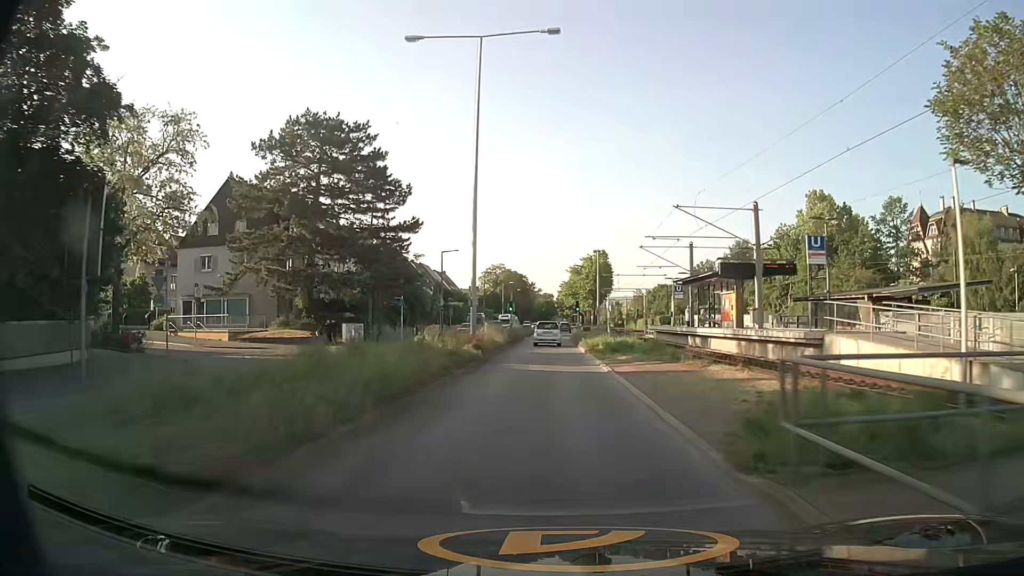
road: secondary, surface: asphalt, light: Day
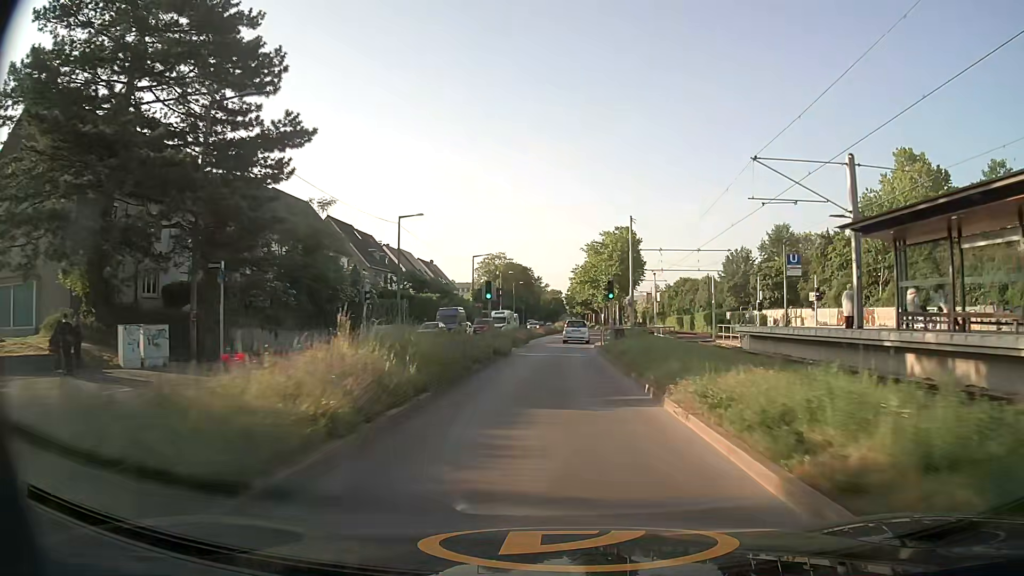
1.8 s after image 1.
(-0.1, +26.4) m; 0°
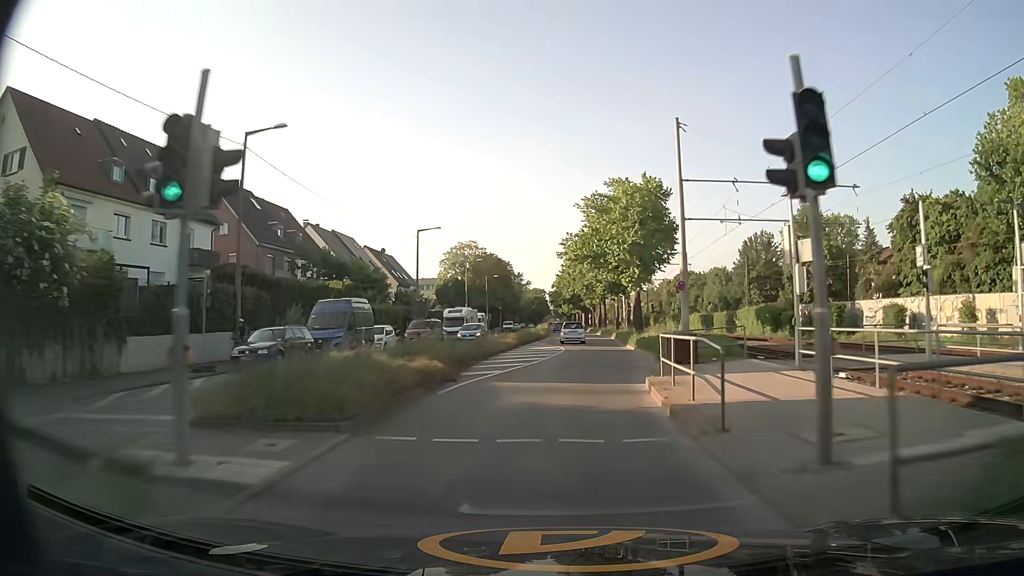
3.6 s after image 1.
(+0.2, +26.4) m; +1°
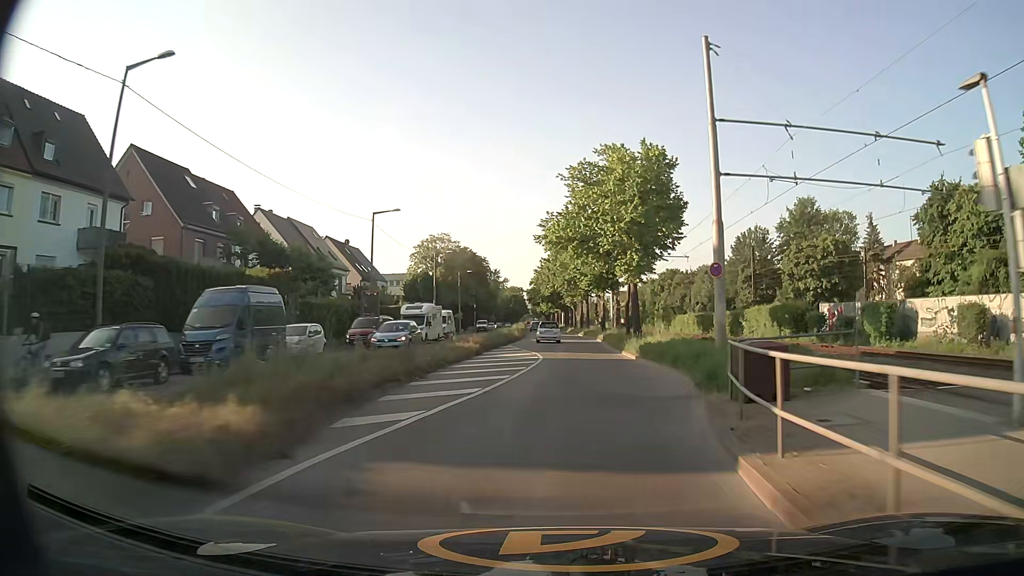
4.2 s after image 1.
(+0.2, +8.8) m; +3°
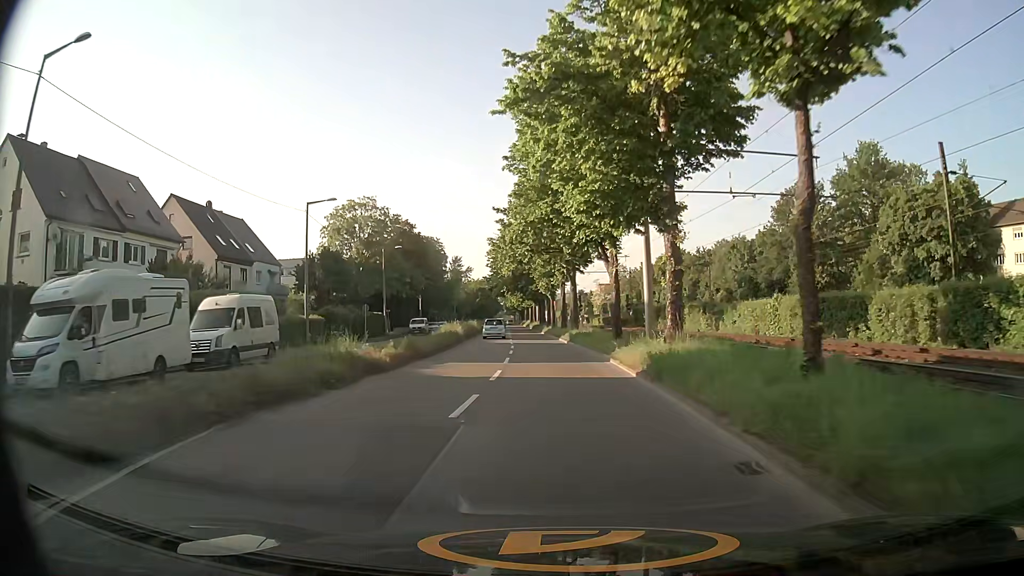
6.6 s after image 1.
(+1.0, +35.5) m; +1°
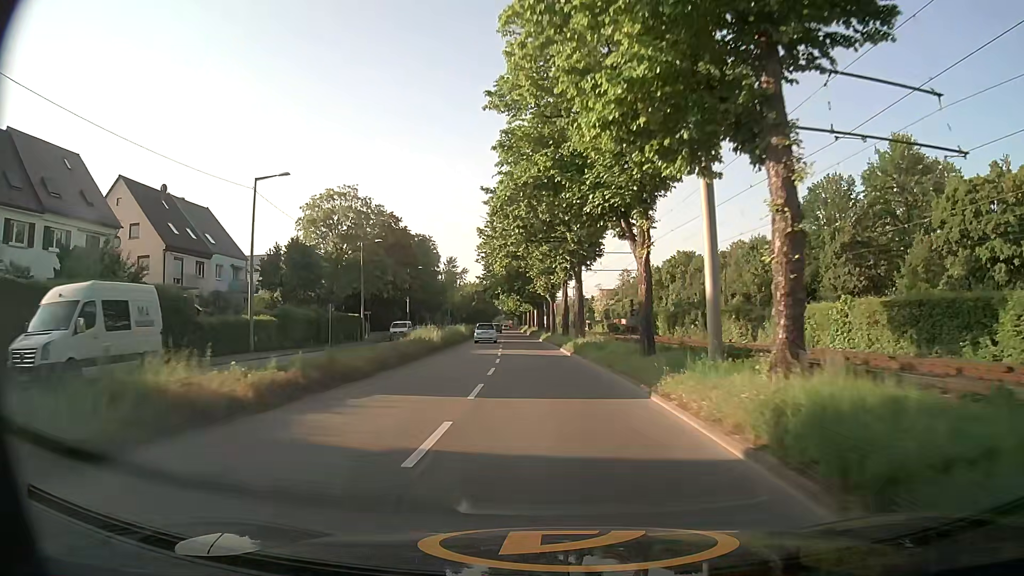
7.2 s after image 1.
(0.0, +9.0) m; 0°
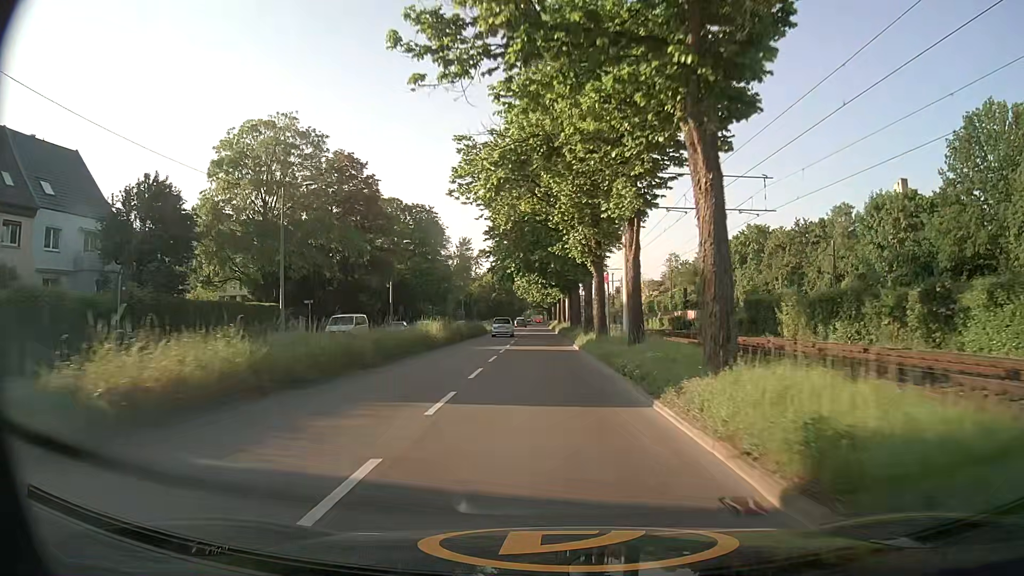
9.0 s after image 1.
(-0.4, +27.2) m; -2°
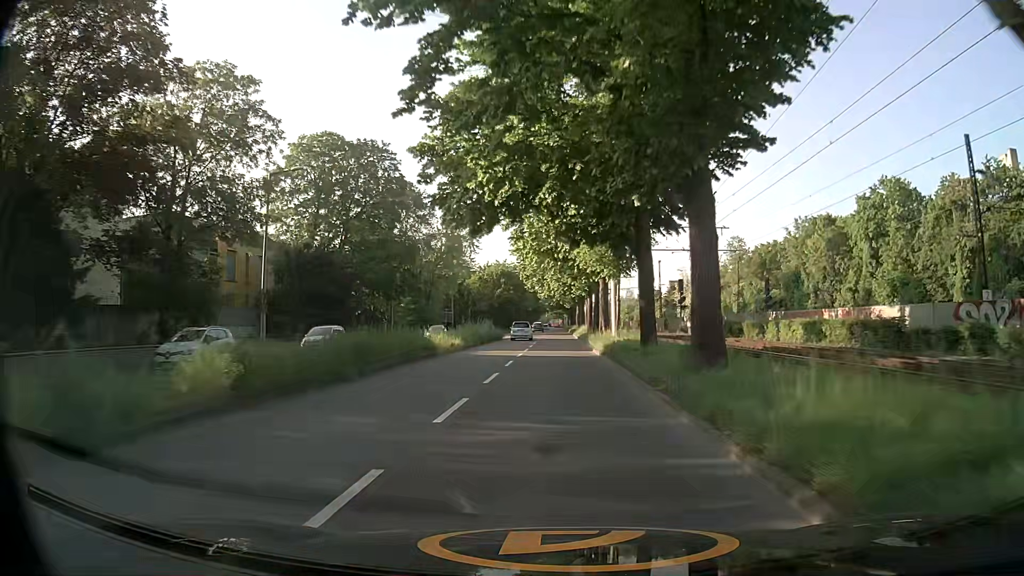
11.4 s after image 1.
(-0.8, +36.6) m; -2°
(0, +10) (0, +20) (0, +30) (0, +40) (0, +50) (0, +60) (0, +70) (0, +80) (+1, +90) (+1, +100) m
